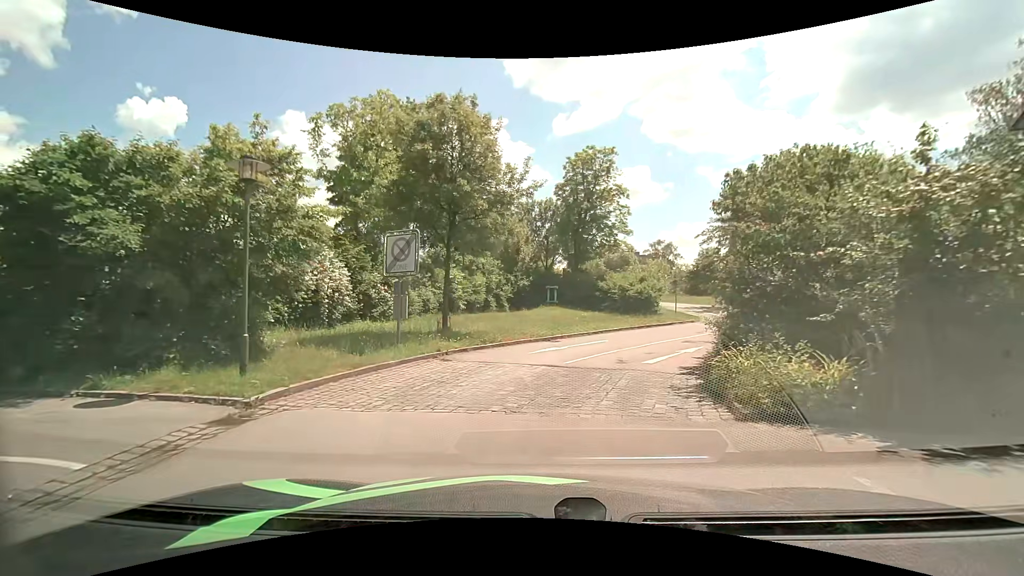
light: Day
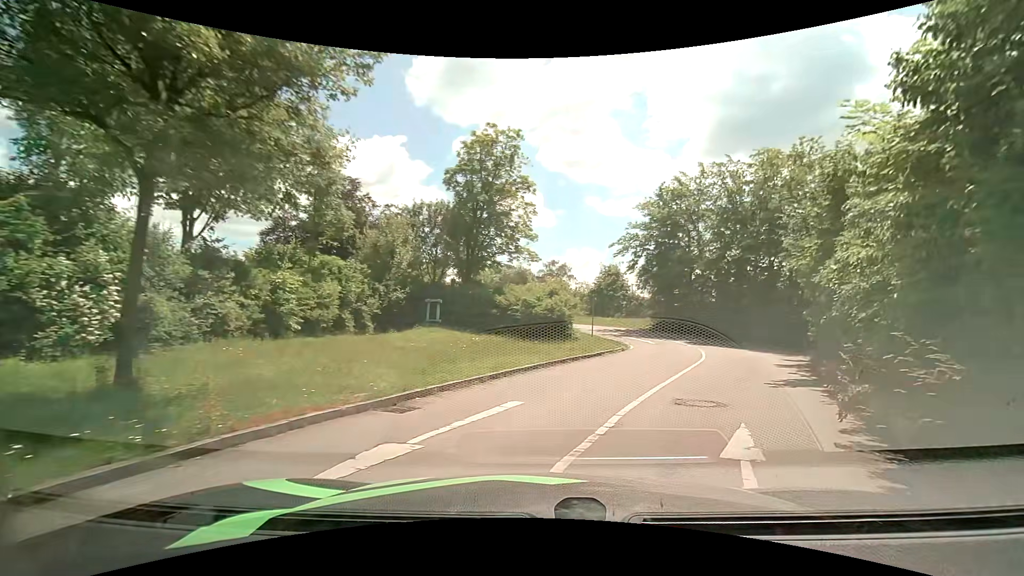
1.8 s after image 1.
(+0.4, +9.5) m; +10°
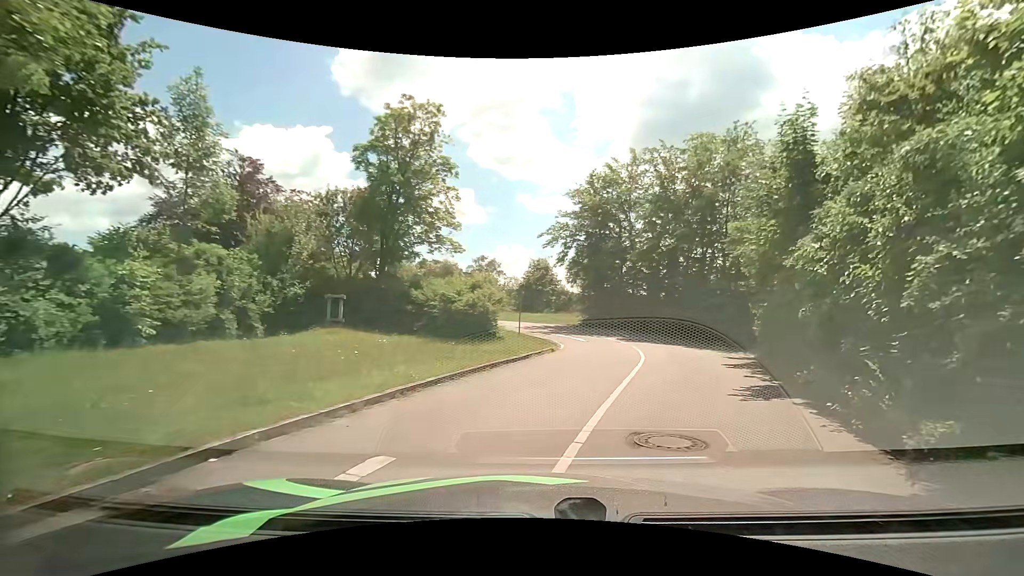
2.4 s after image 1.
(+0.3, +3.1) m; +10°
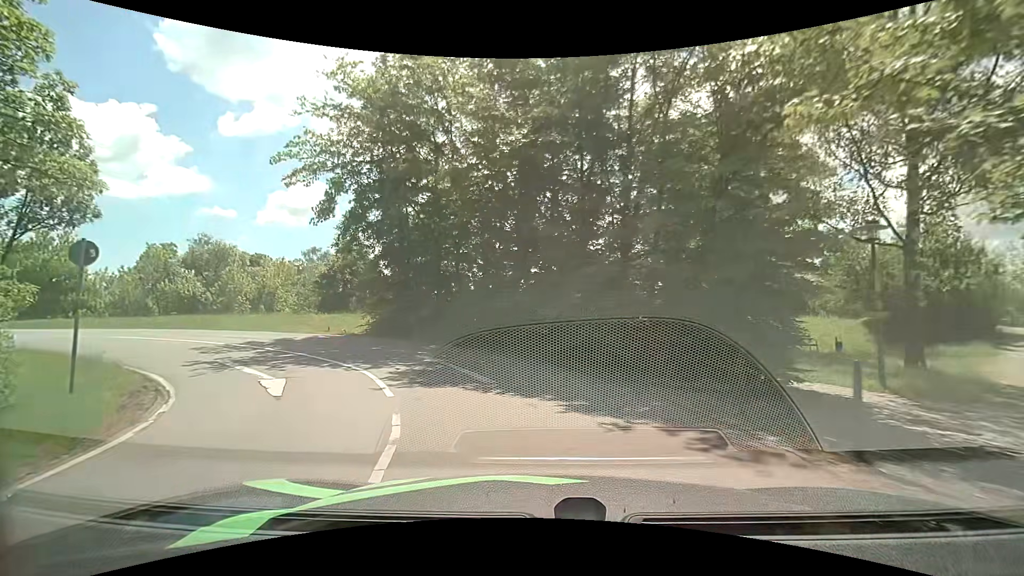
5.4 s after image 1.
(+3.6, +15.7) m; +17°
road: residential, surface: asphalt
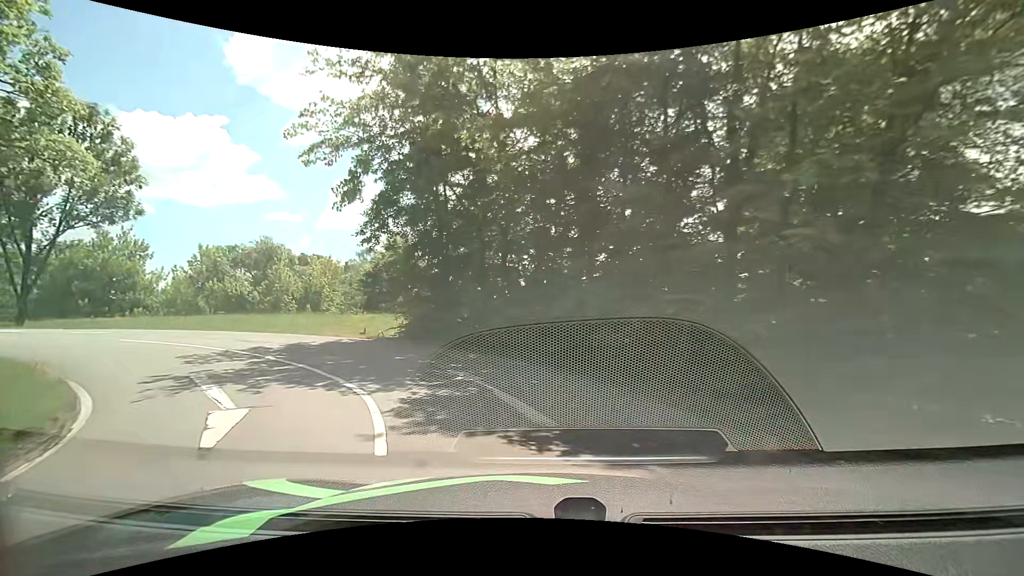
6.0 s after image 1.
(-0.2, +3.3) m; -6°
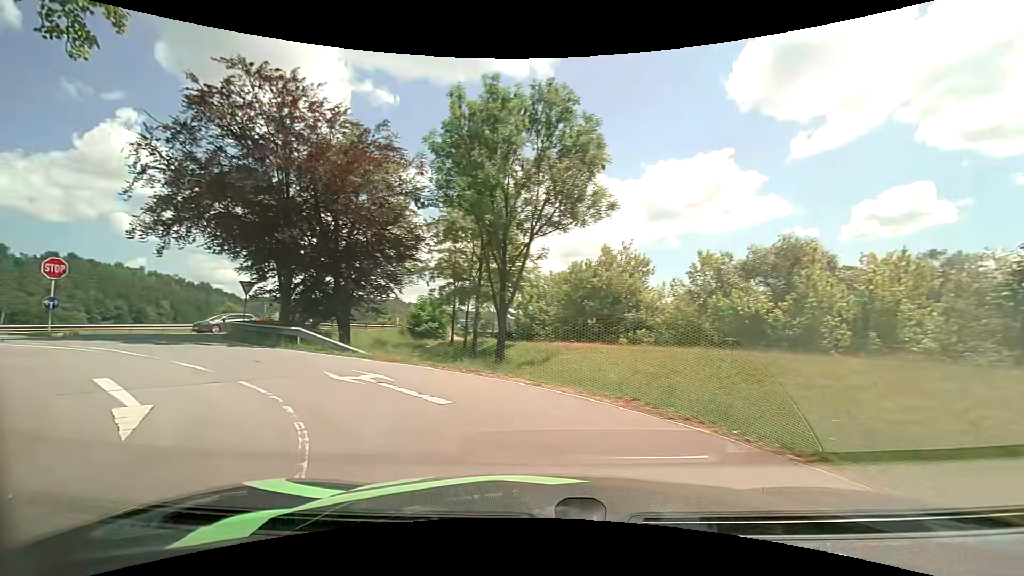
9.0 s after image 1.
(-6.5, +14.2) m; -54°
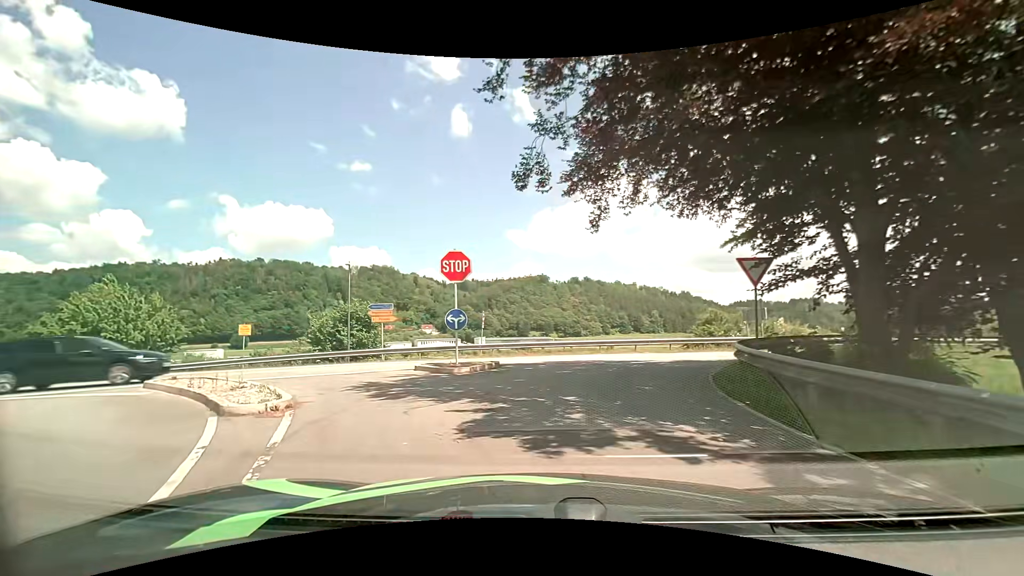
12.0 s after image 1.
(-7.5, +13.6) m; -53°
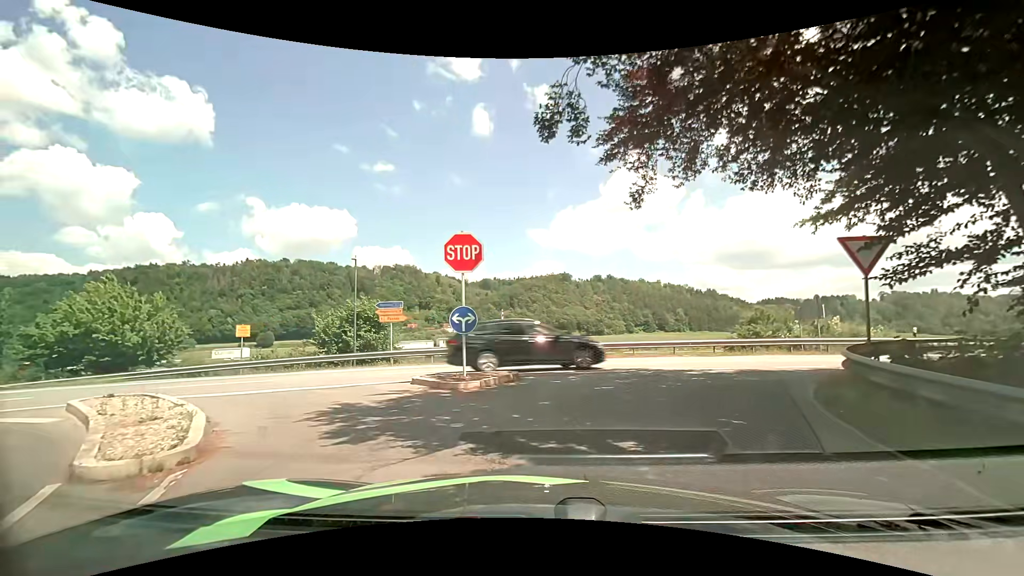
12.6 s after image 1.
(-0.1, +2.9) m; -3°
